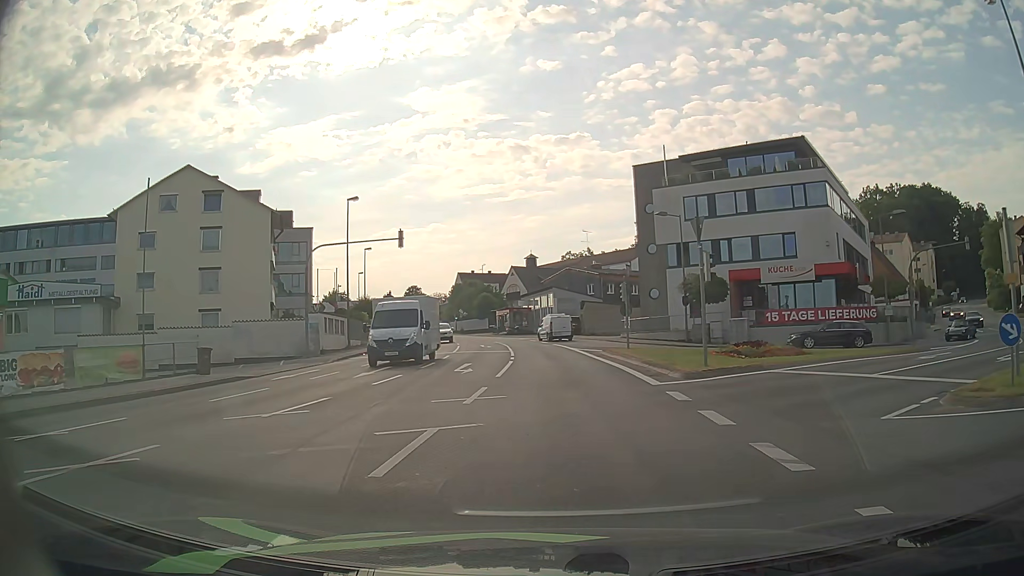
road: tertiary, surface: asphalt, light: Day
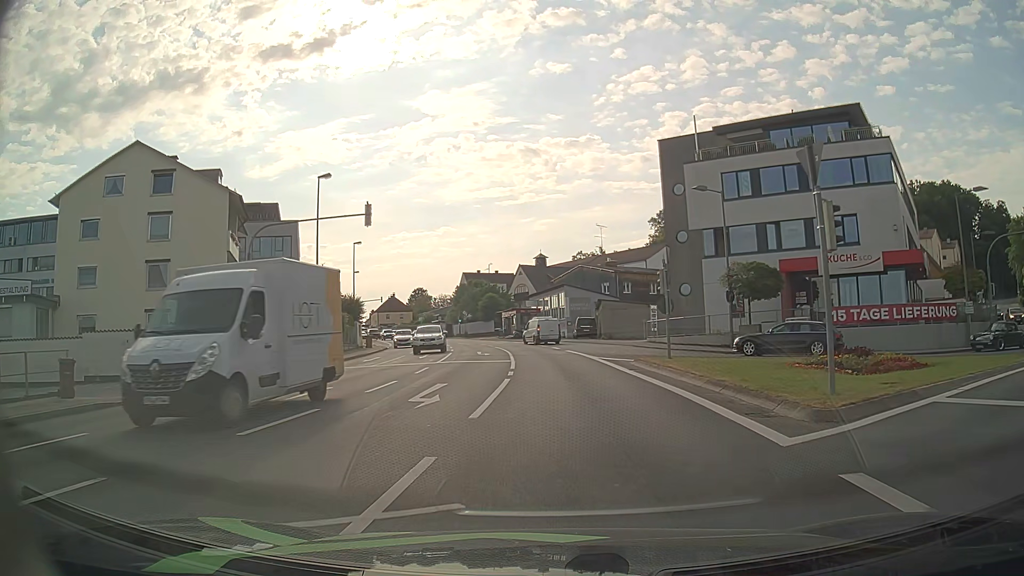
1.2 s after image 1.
(0.0, +8.3) m; 0°
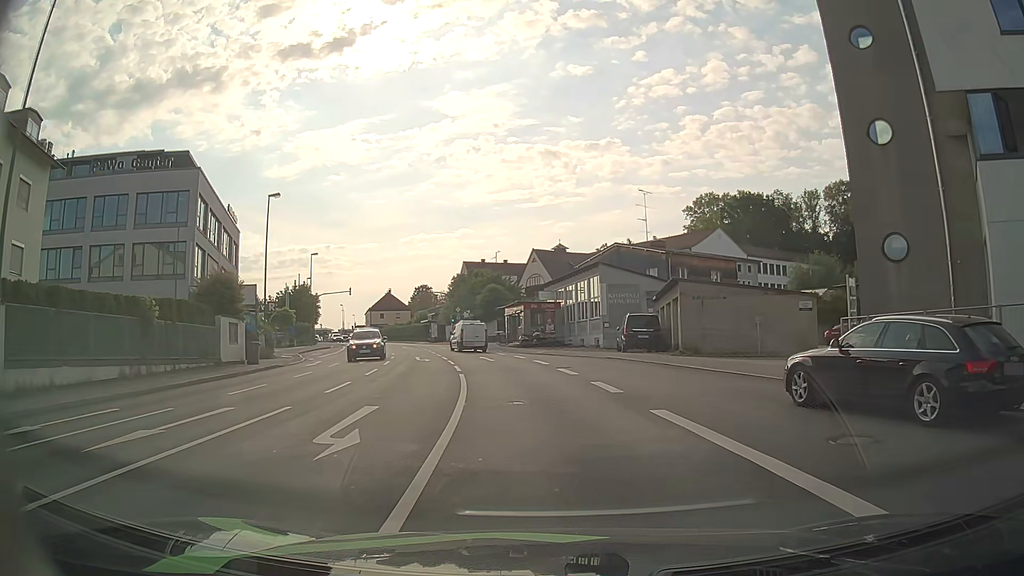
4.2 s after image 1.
(-0.4, +26.0) m; -2°
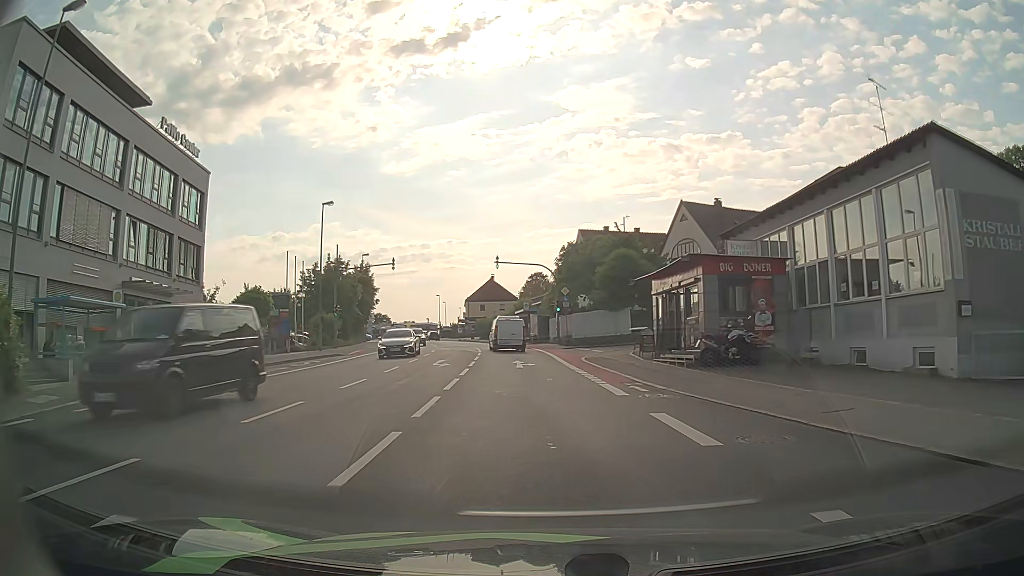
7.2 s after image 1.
(-2.3, +30.1) m; -10°
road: tertiary_link
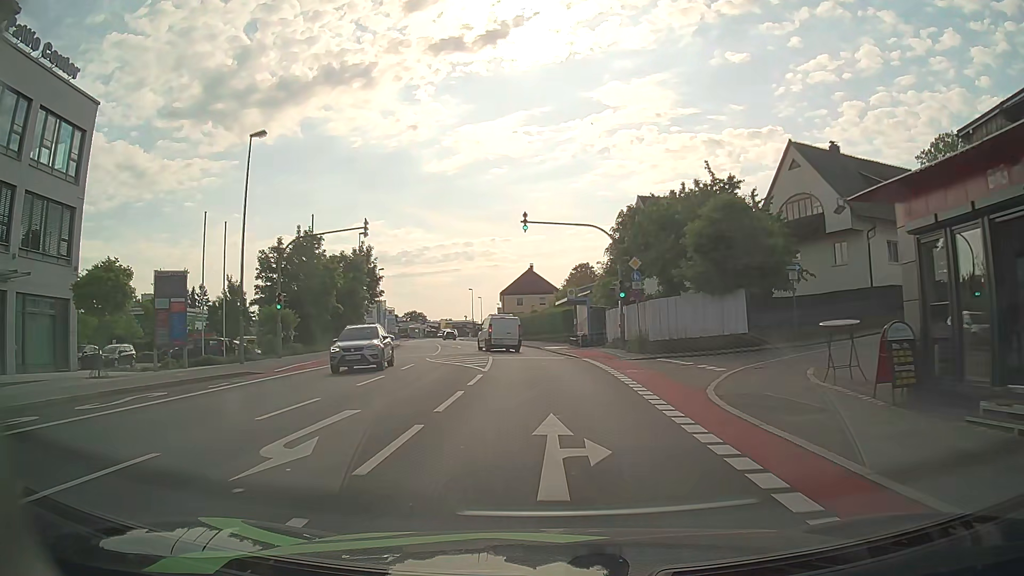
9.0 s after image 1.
(-0.6, +18.0) m; -4°
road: tertiary
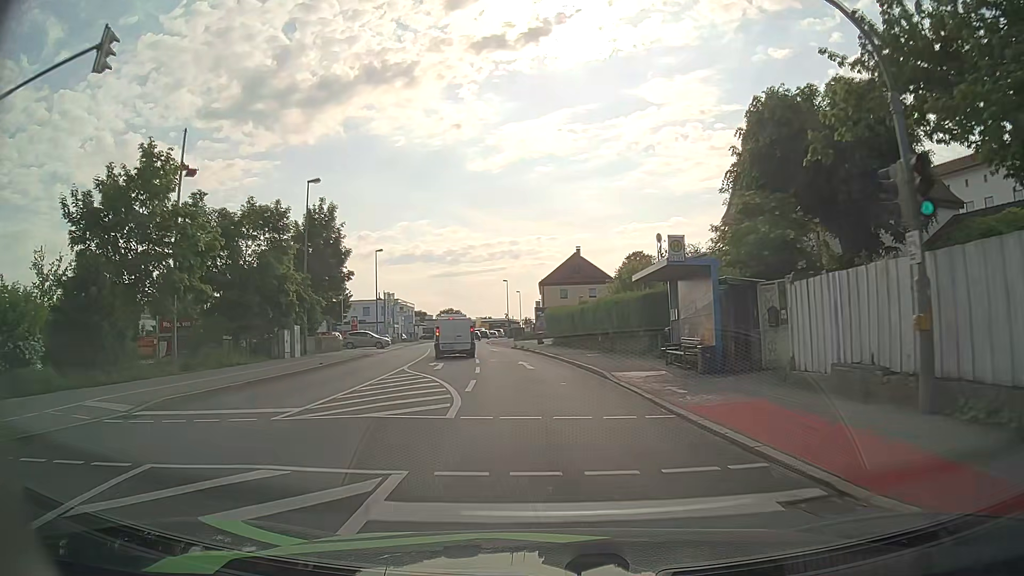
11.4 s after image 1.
(-0.6, +23.6) m; -4°
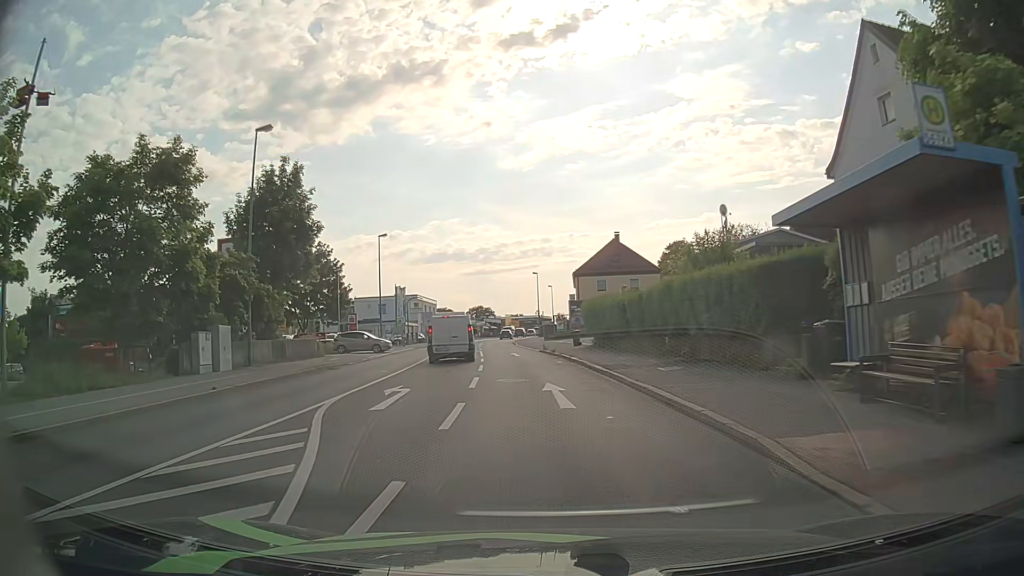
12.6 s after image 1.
(-0.3, +11.6) m; -3°
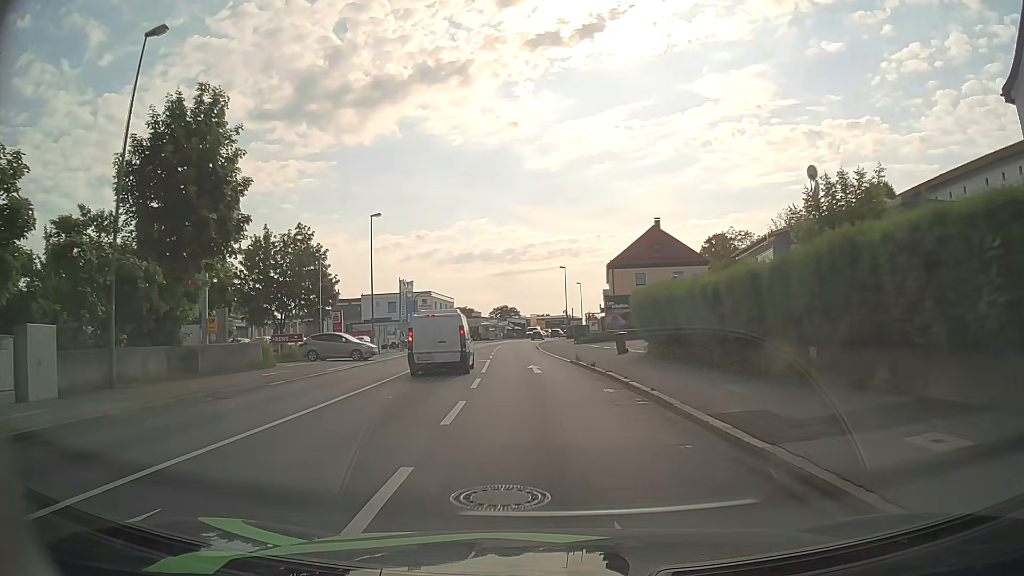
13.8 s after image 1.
(-0.2, +11.6) m; -3°
